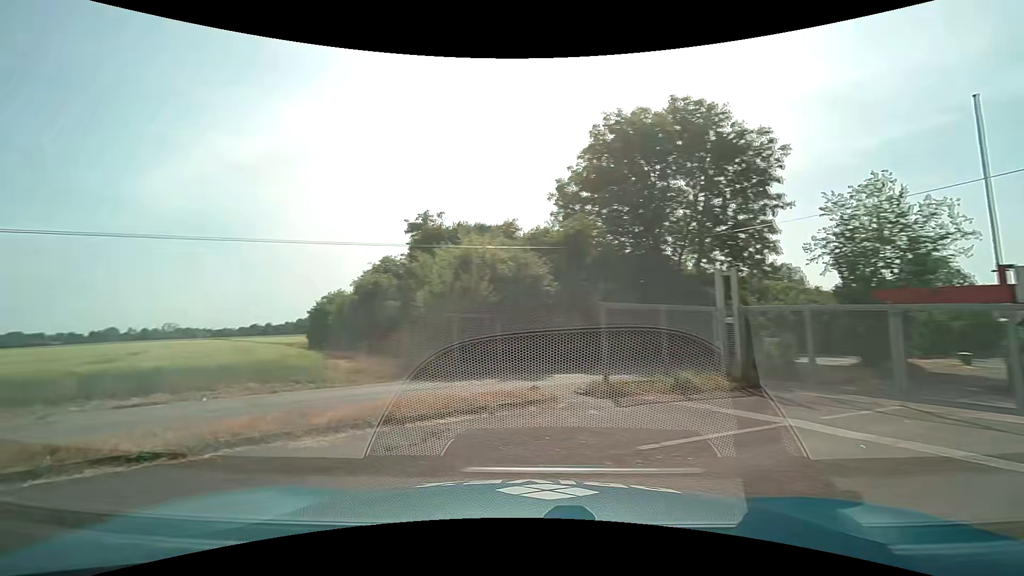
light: Day
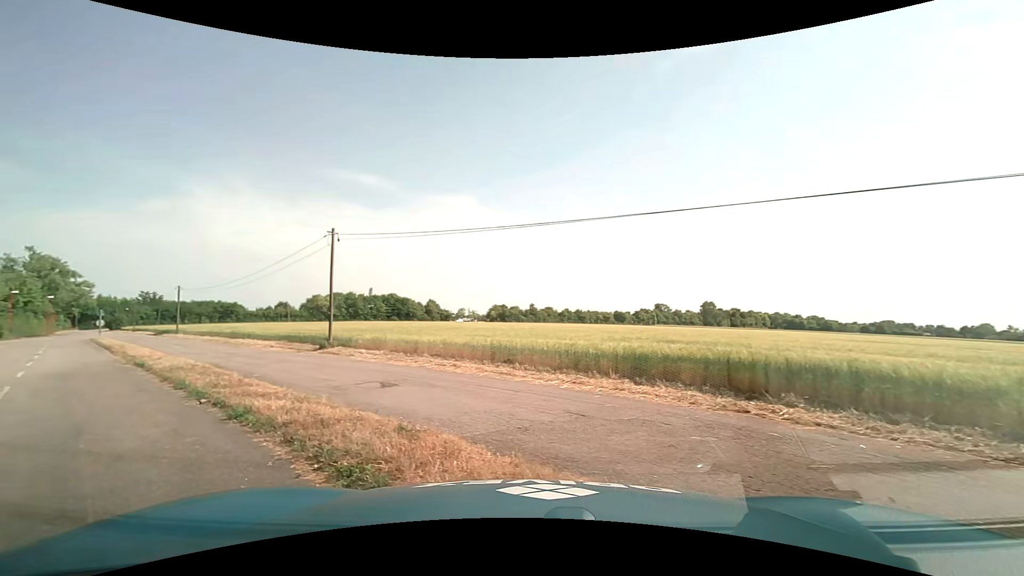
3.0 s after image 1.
(-3.8, +4.1) m; -85°
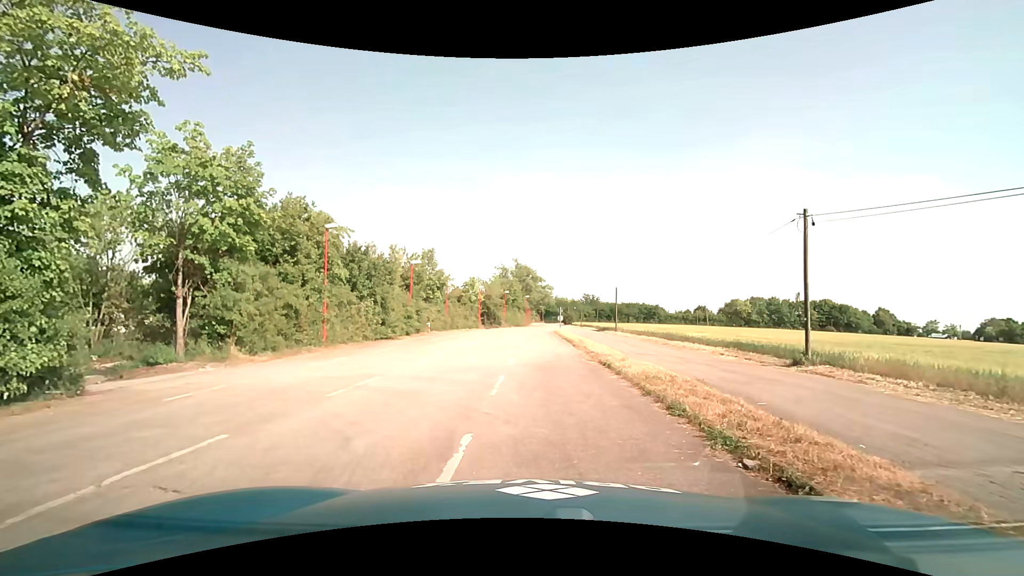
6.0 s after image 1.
(-1.9, +4.3) m; -44°
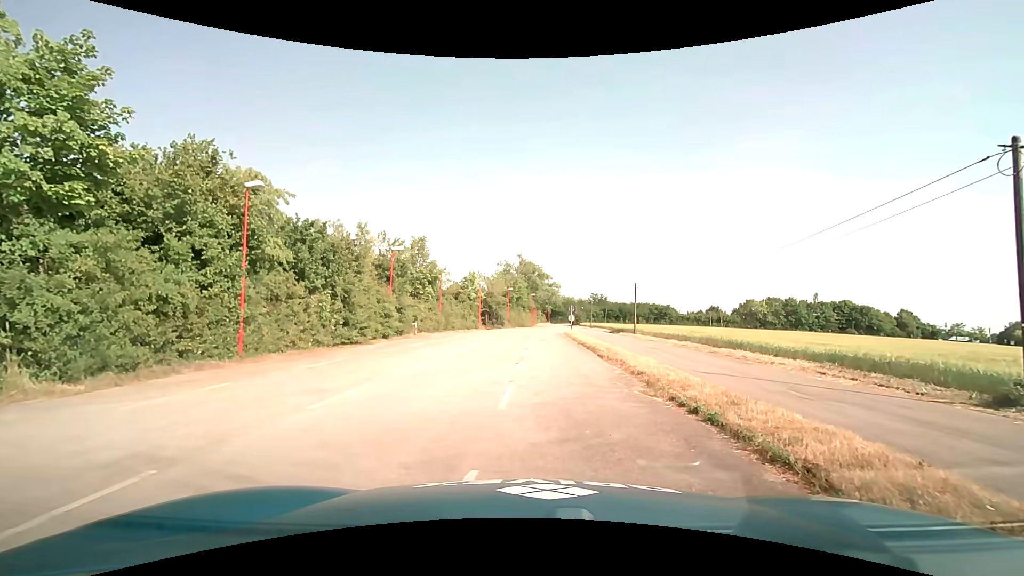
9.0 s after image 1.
(+0.1, +7.6) m; 0°
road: service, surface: asphalt
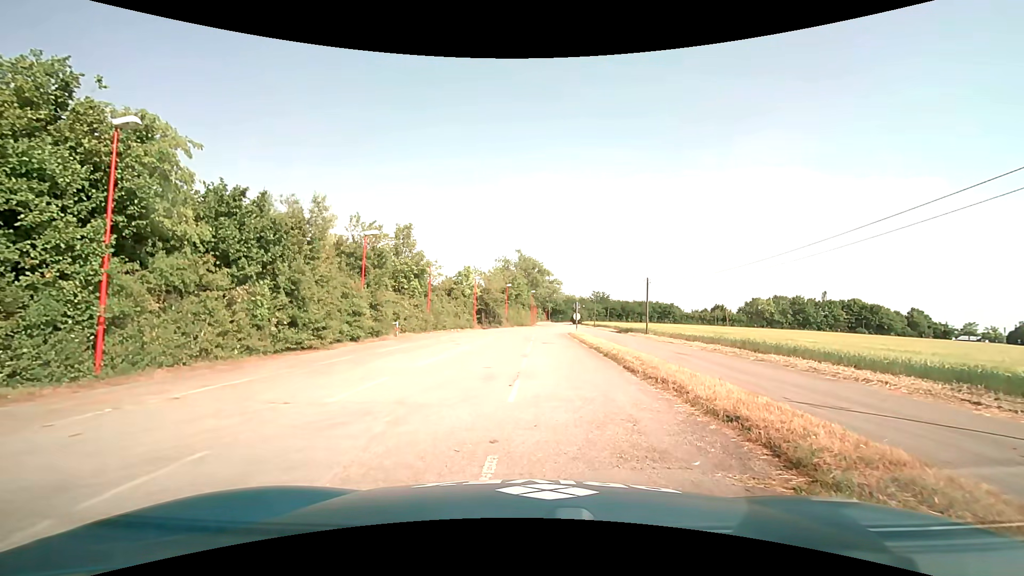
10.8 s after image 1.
(0.0, +5.5) m; 0°
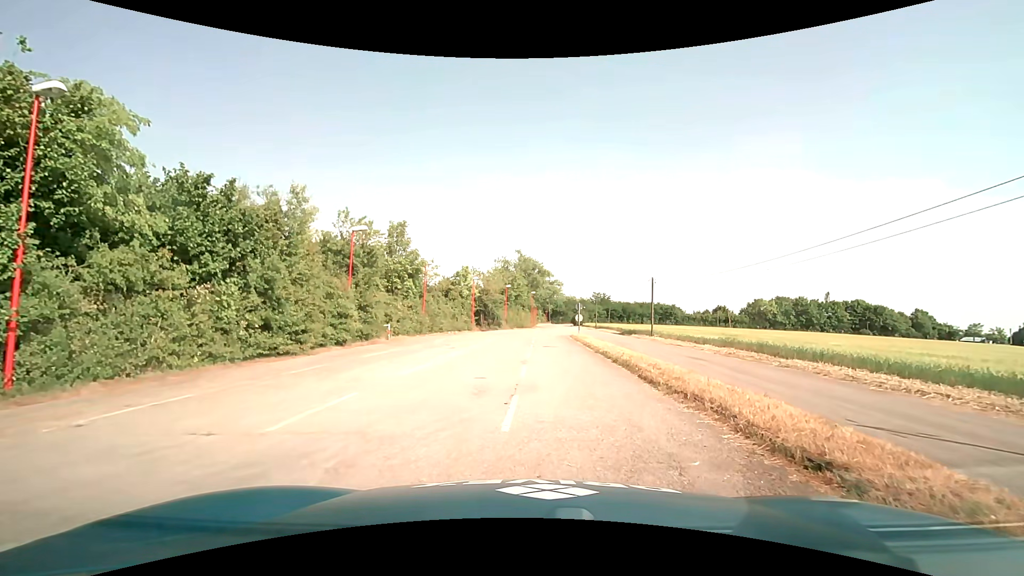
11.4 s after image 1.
(0.0, +2.0) m; +1°
